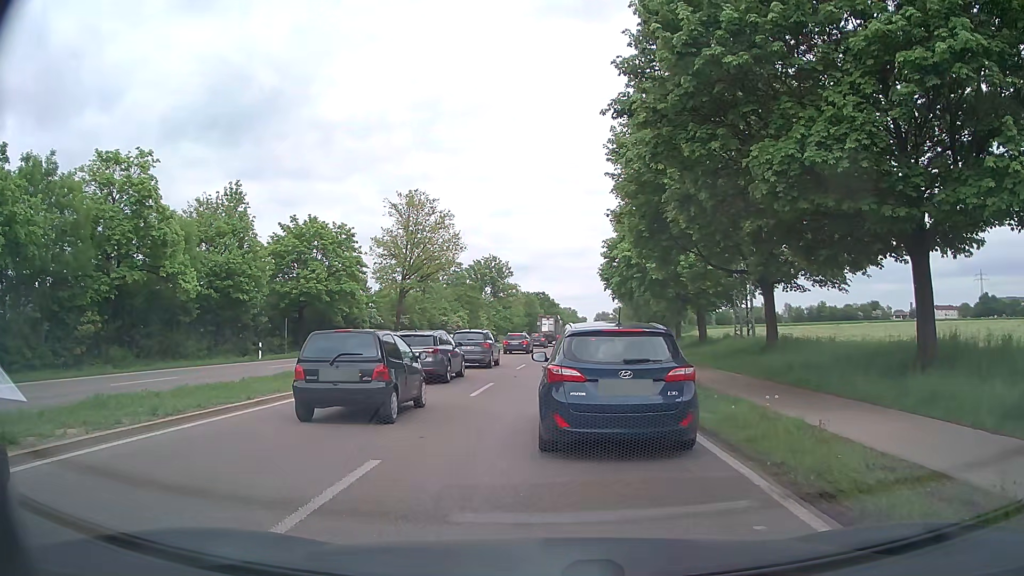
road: primary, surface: asphalt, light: Day
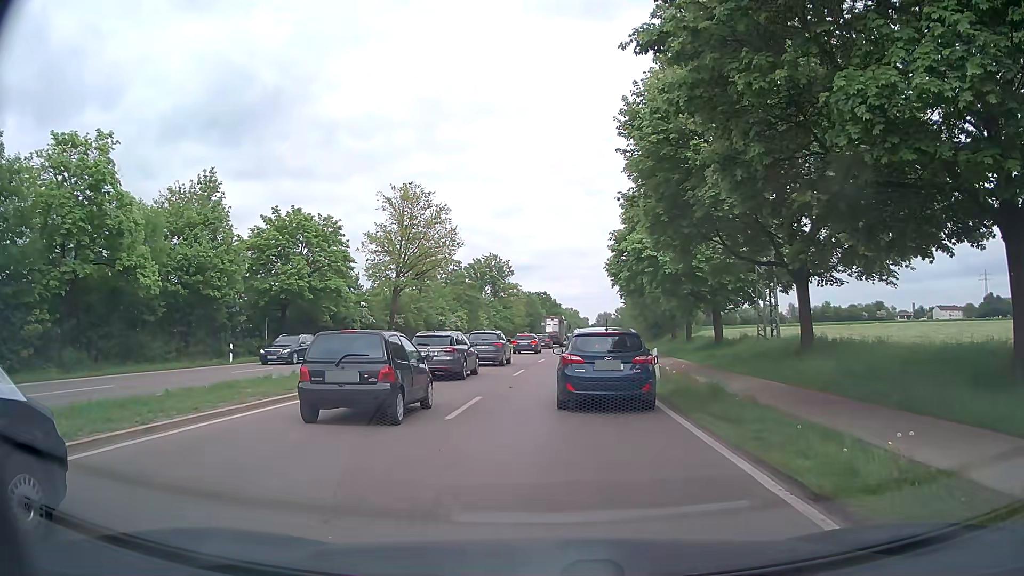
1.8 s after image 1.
(0.0, +4.3) m; 0°
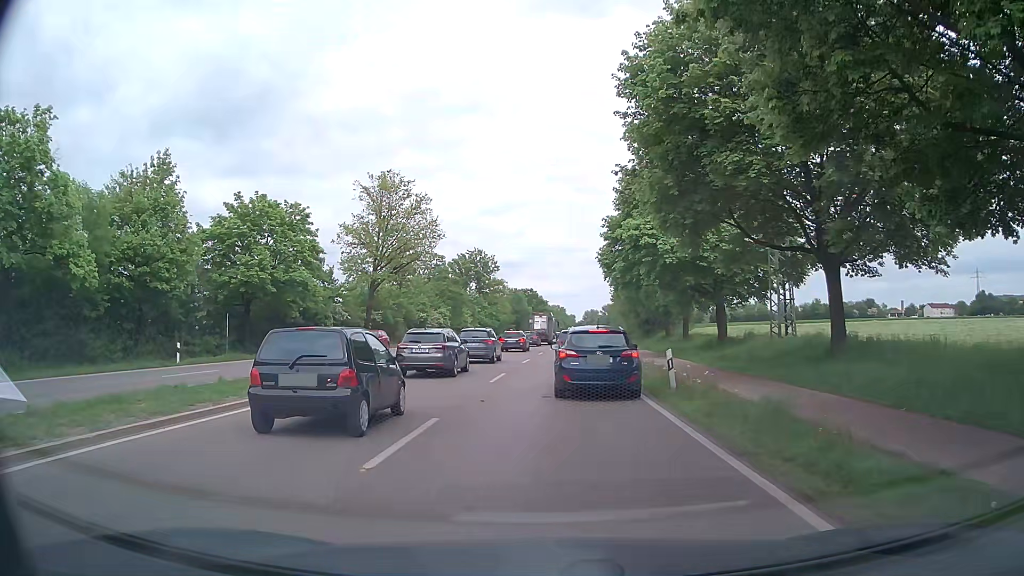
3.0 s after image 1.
(0.0, +4.4) m; 0°
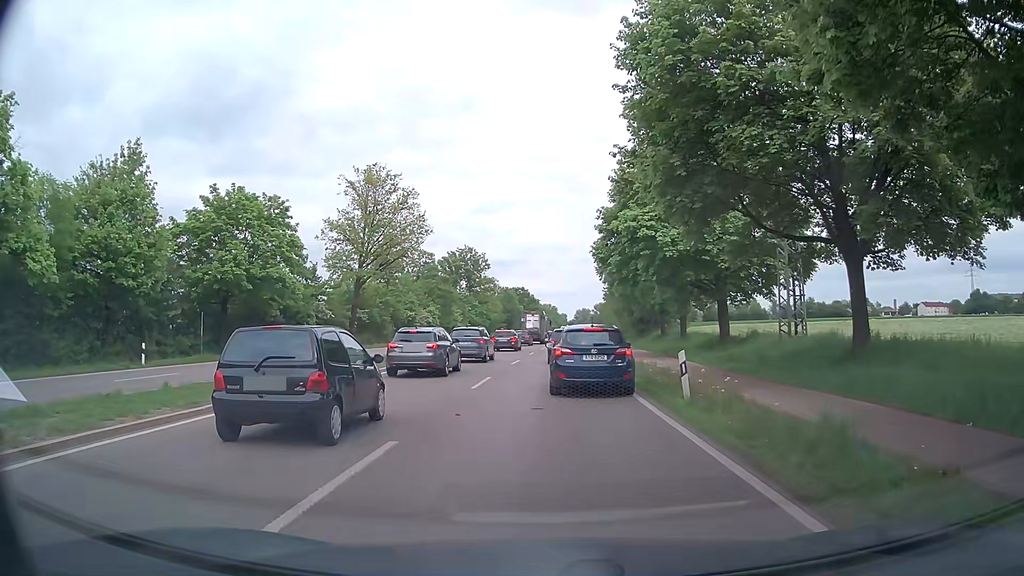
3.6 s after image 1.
(0.0, +2.4) m; +2°
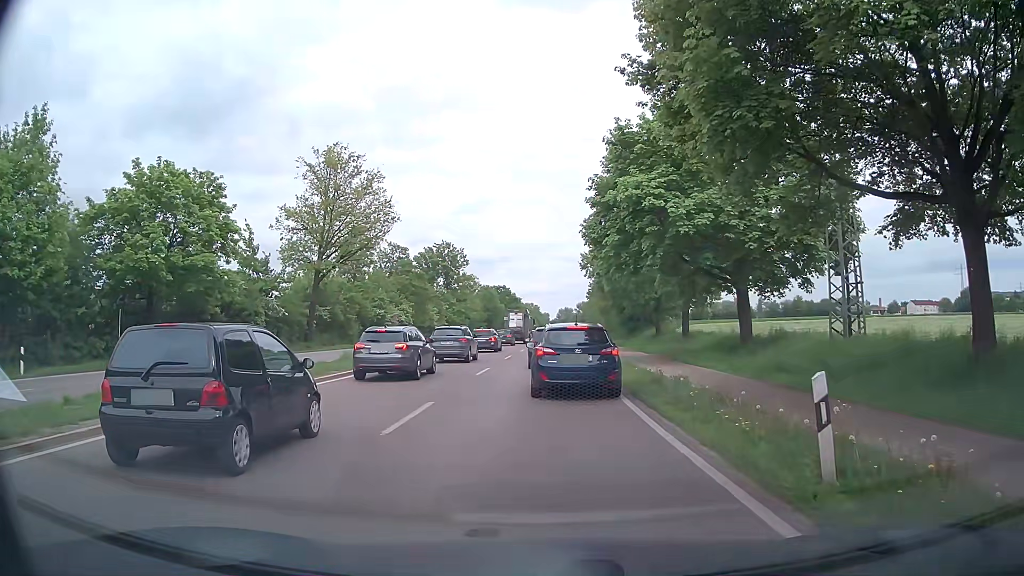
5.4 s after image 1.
(+0.1, +7.3) m; +1°
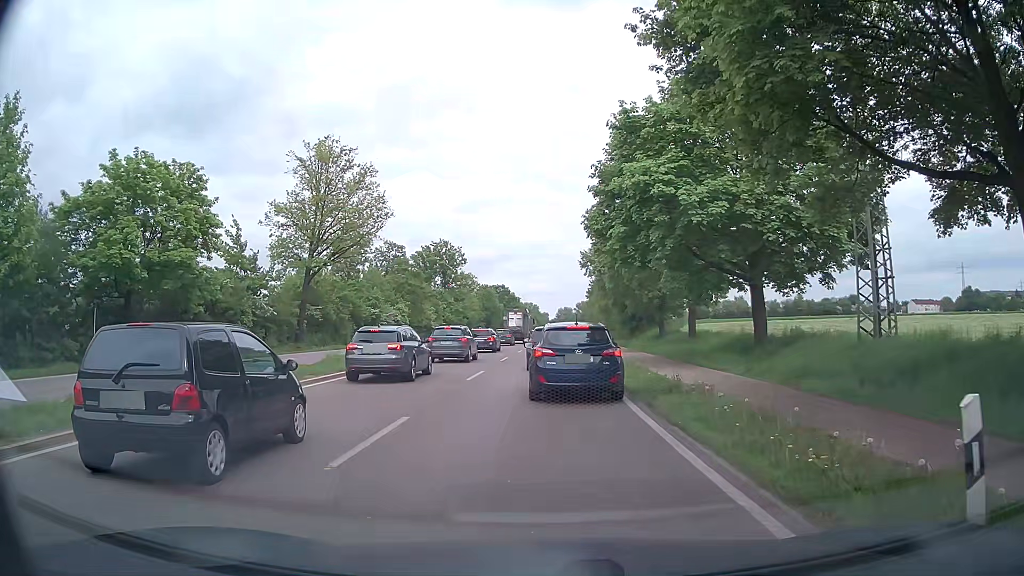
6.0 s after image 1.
(0.0, +2.2) m; 0°
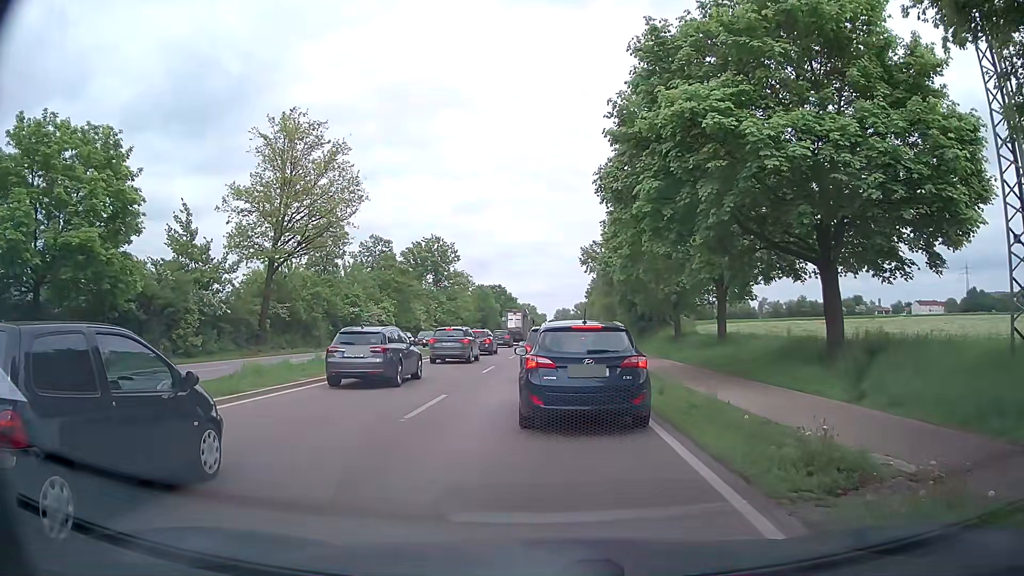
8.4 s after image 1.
(0.0, +7.8) m; +2°
